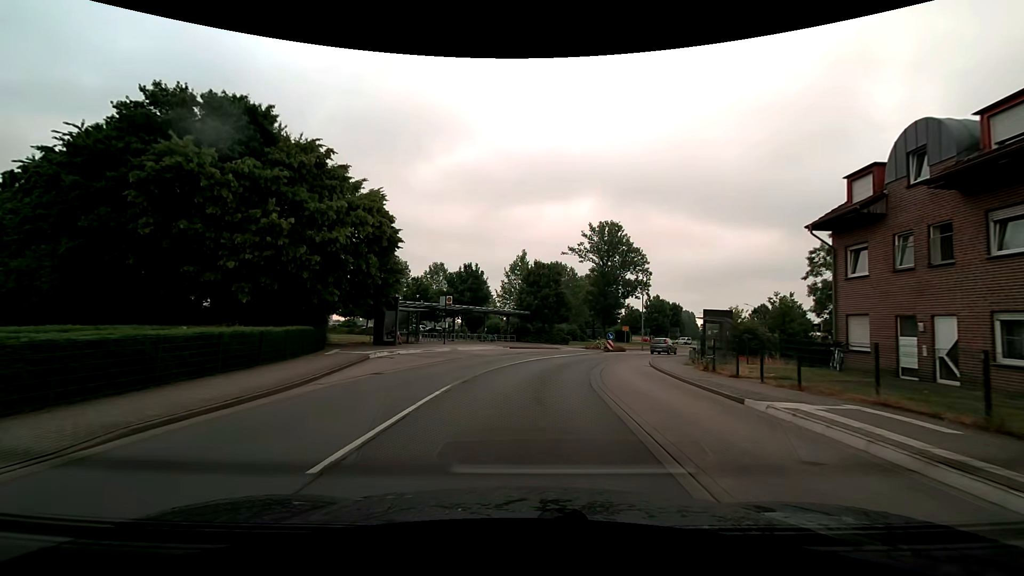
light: Day
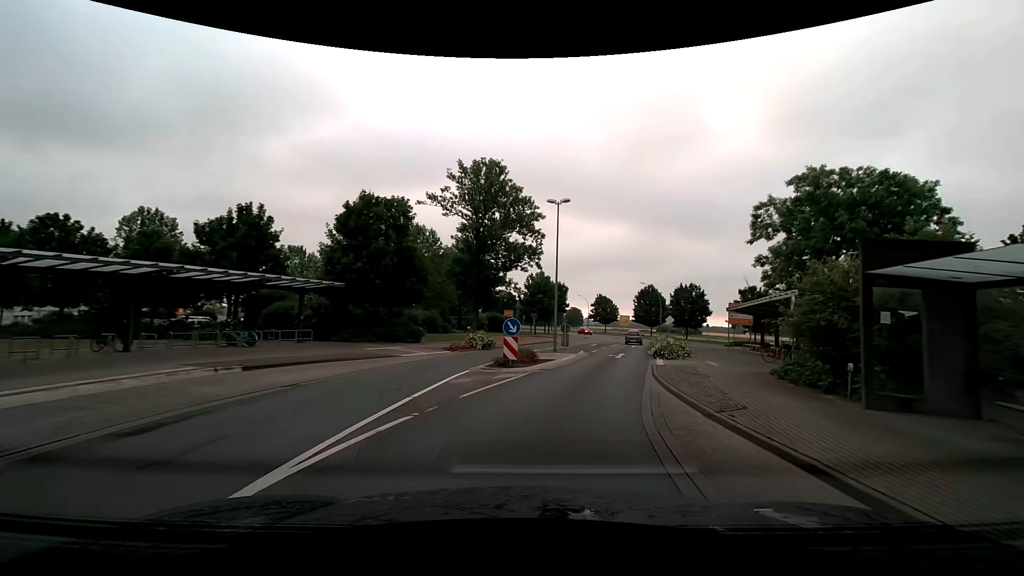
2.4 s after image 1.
(+2.6, +25.0) m; +15°
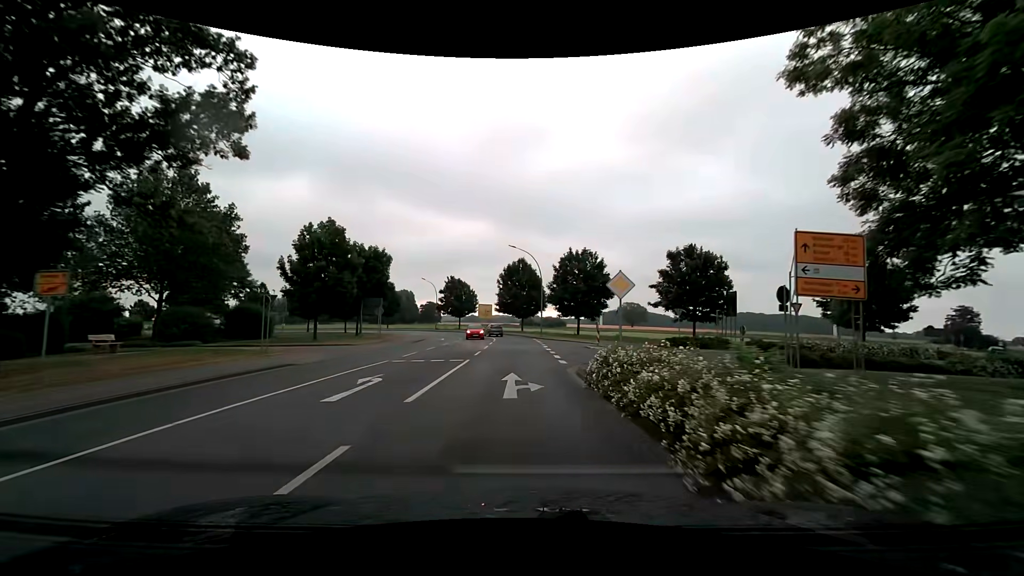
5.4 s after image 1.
(+6.8, +33.8) m; +16°
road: secondary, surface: asphalt
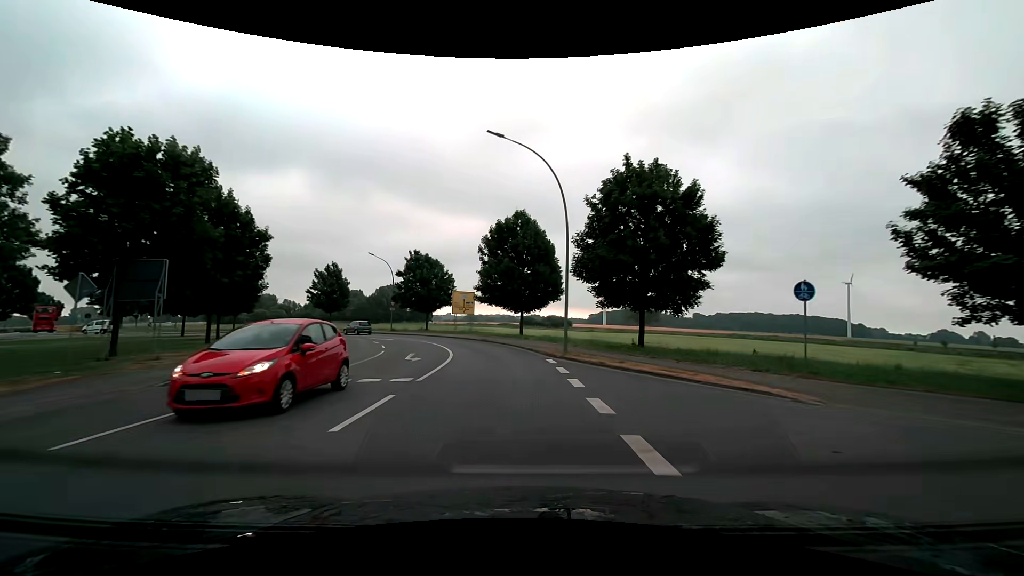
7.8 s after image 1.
(+0.2, +29.1) m; 0°
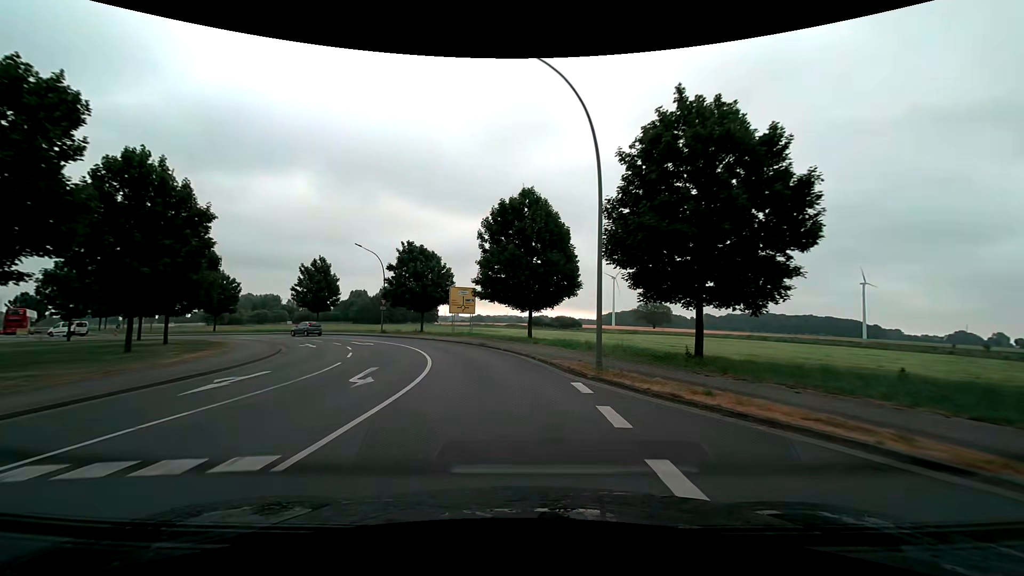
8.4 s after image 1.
(0.0, +7.1) m; -1°
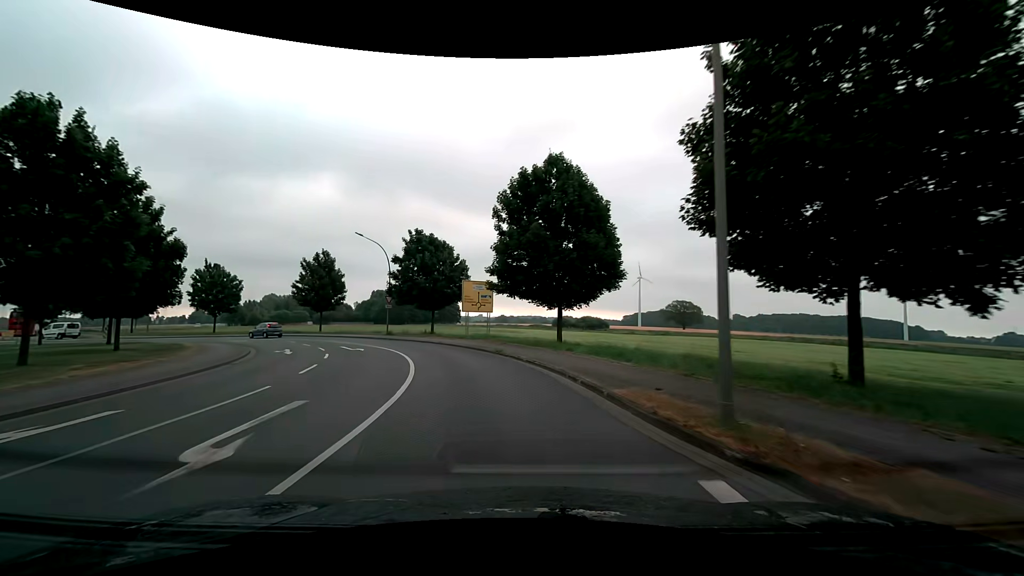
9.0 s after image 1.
(-0.1, +6.9) m; -3°
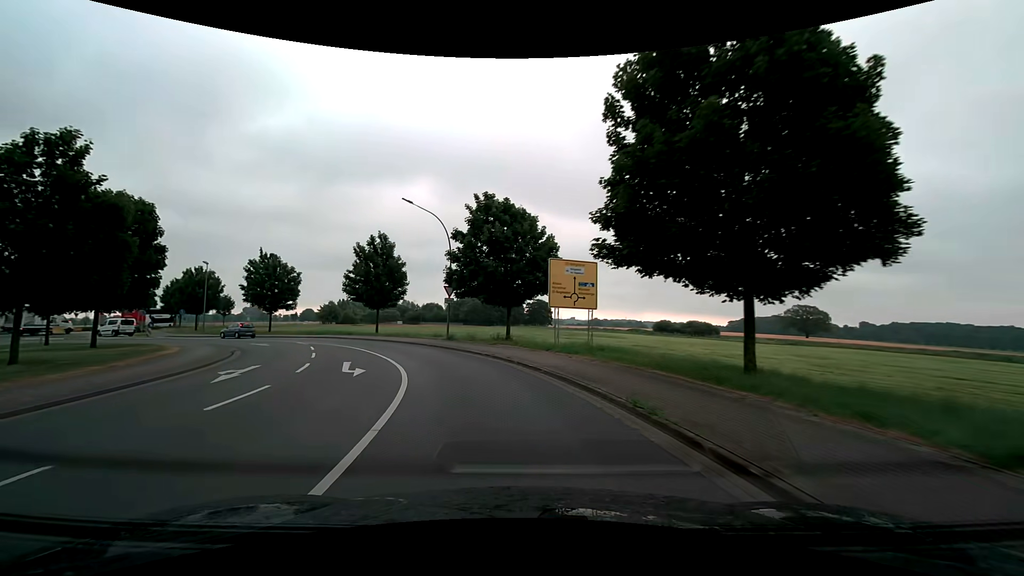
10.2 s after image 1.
(-1.0, +13.3) m; -10°
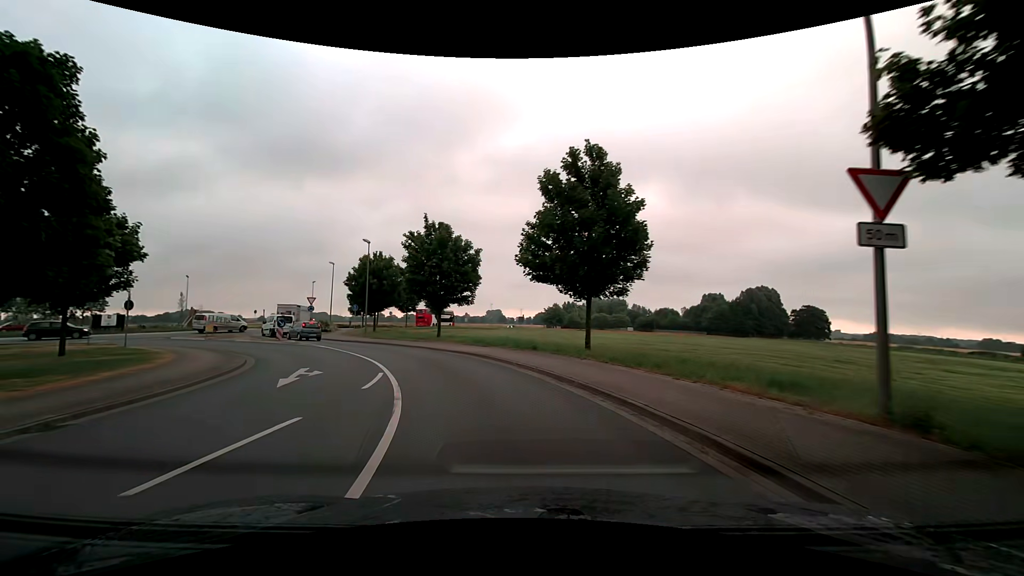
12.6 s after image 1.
(-5.6, +23.9) m; -26°
(-1, +10) (-4, +20) (-8, +28) (-14, +36) (-21, +44) (-27, +52) (-31, +61) (-32, +71) (-31, +81) (-28, +91) m
